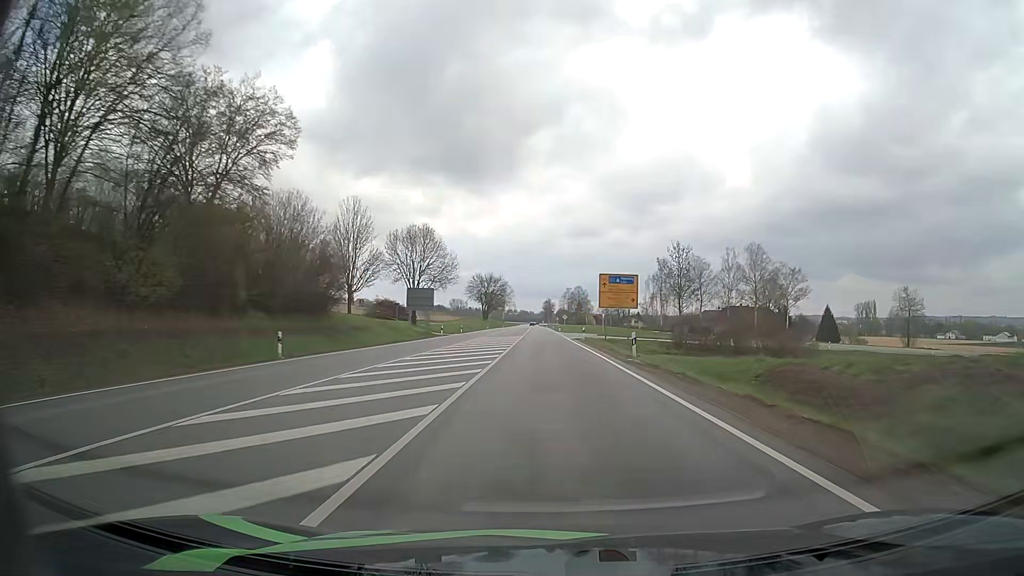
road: primary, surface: asphalt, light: Day
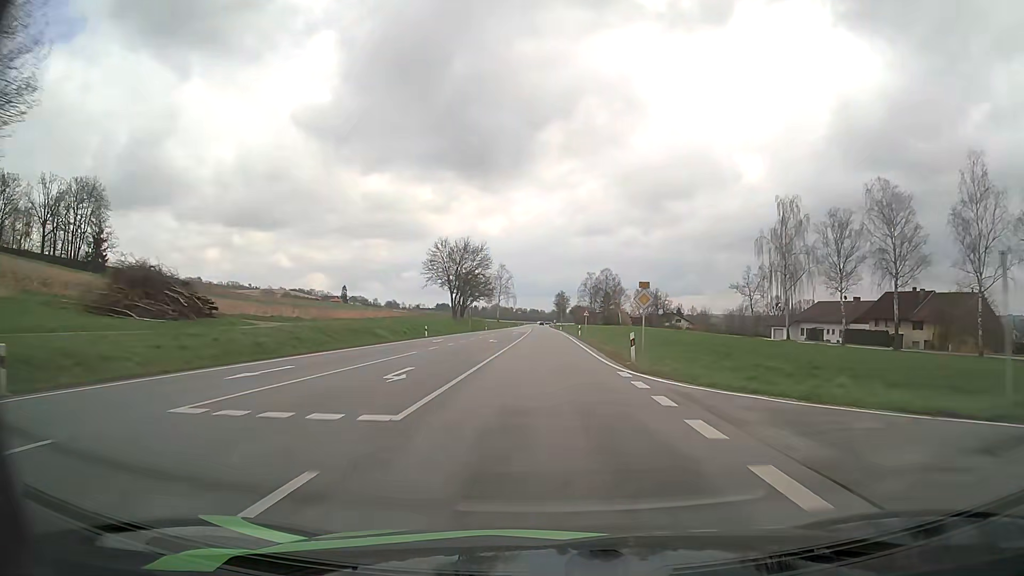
(-0.3, +79.9) m; -1°
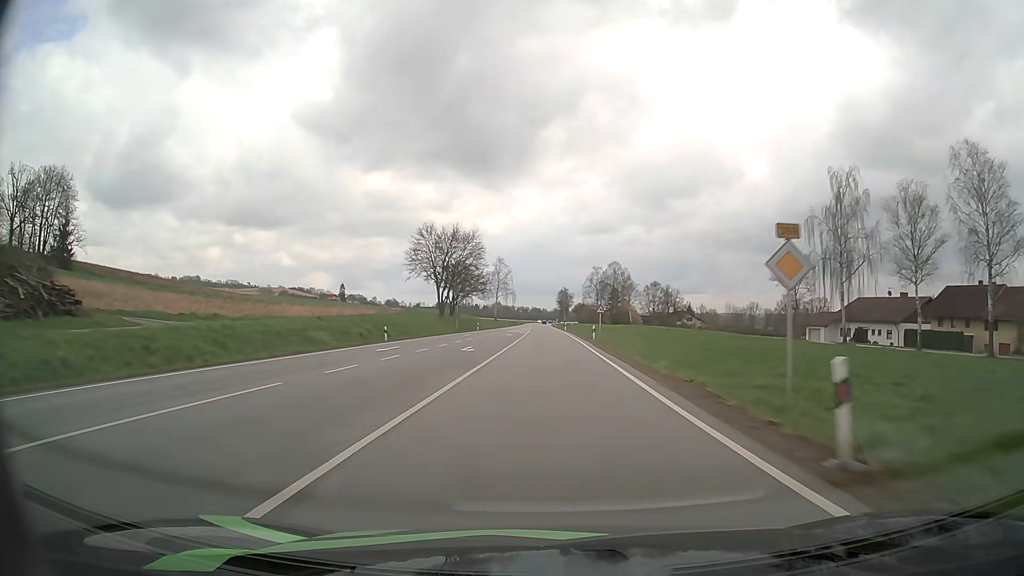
(0.0, +16.0) m; 0°
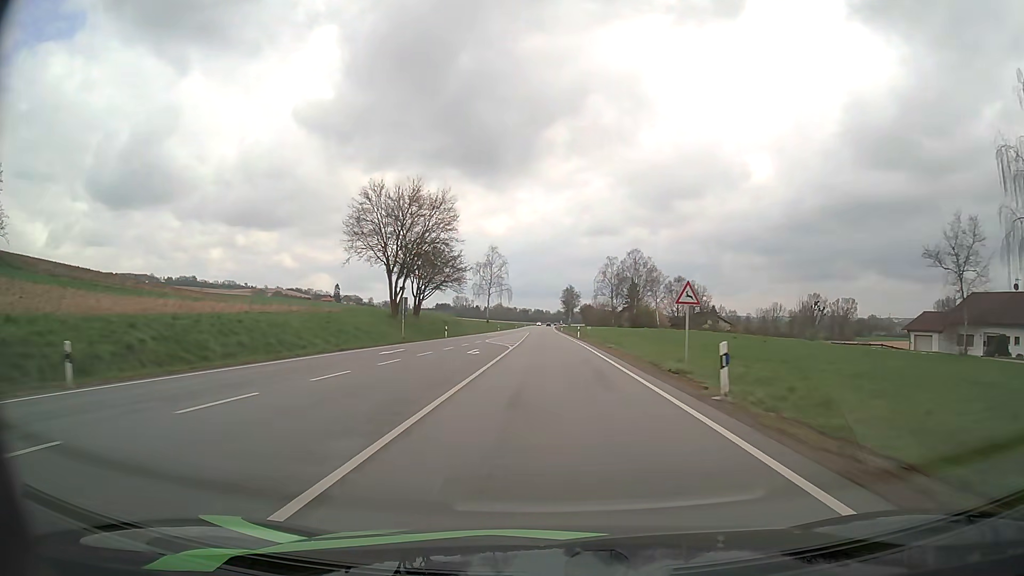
(-0.1, +31.9) m; 0°
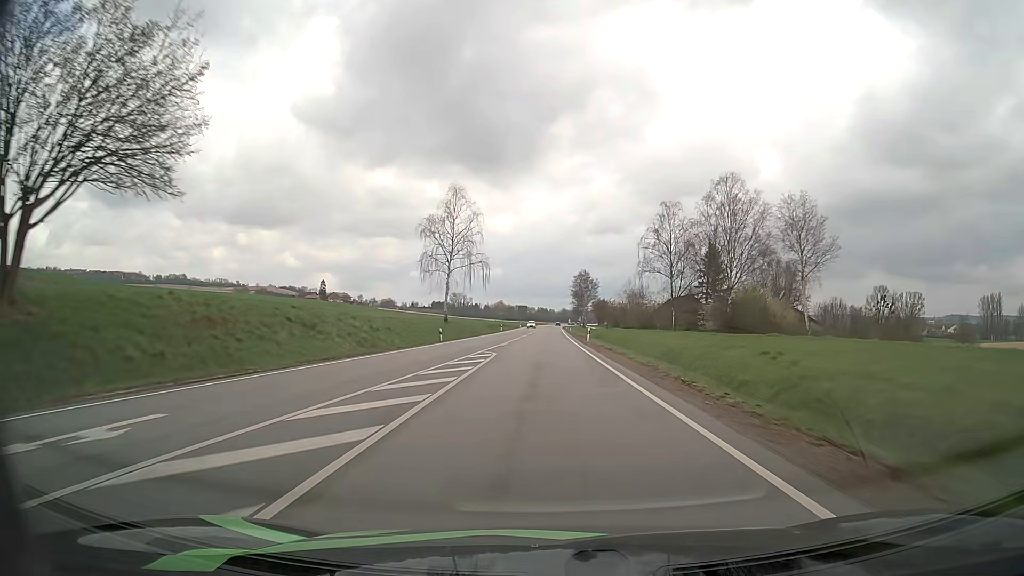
(-0.2, +63.9) m; 0°
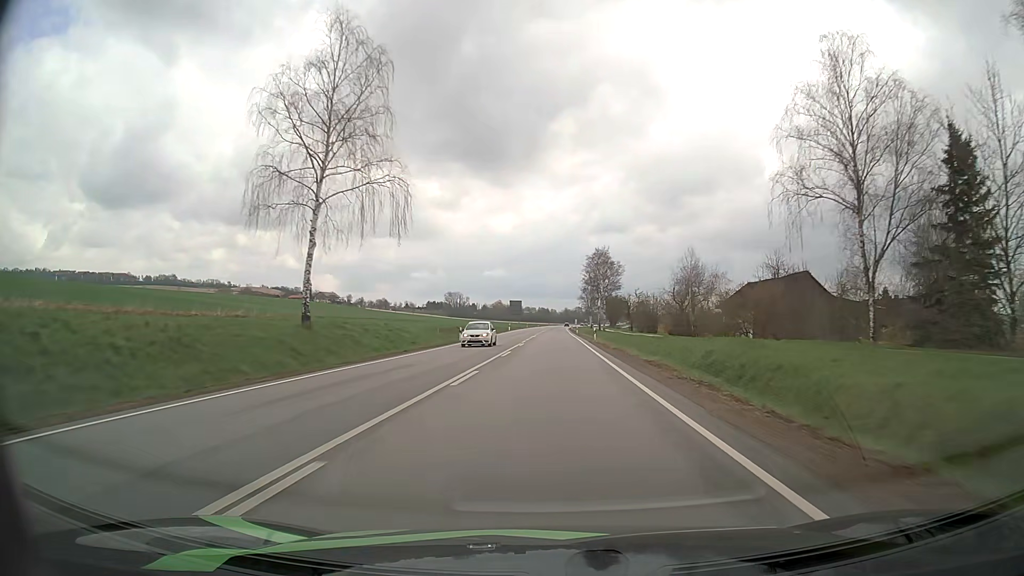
(-0.1, +47.9) m; 0°
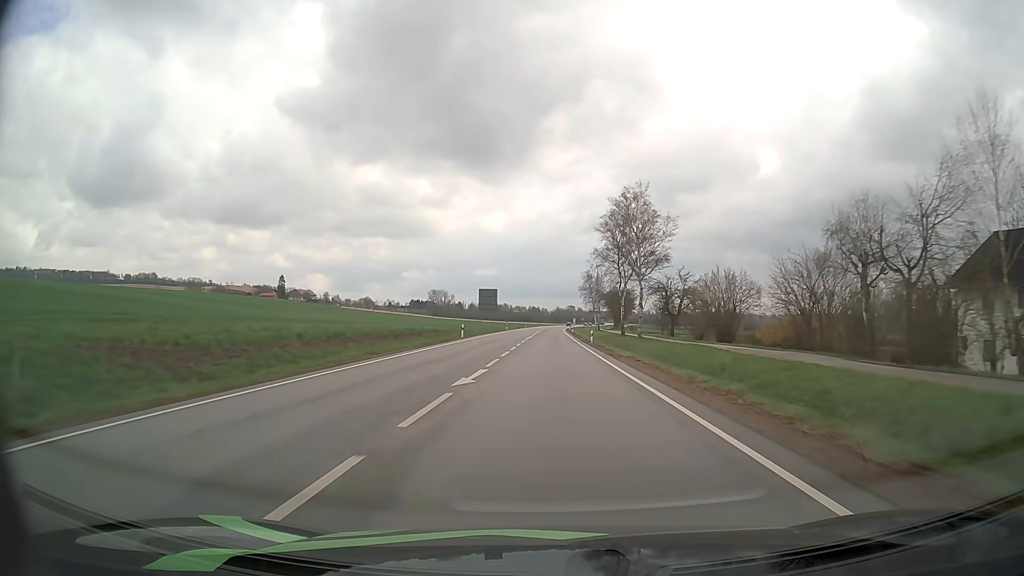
(+0.3, +47.9) m; +1°
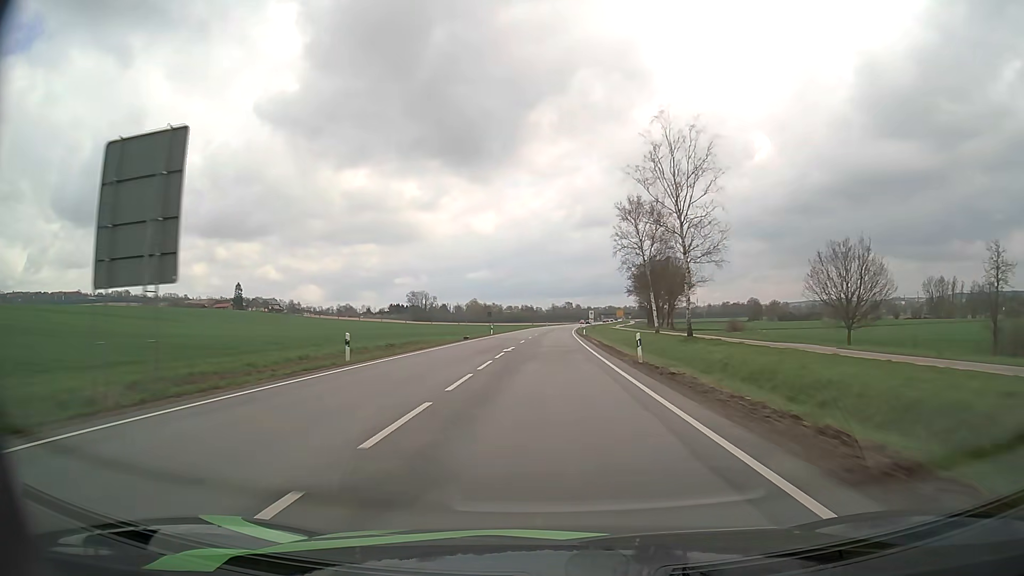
(+0.5, +79.8) m; 0°
(0, +10) (0, +20) (0, +30) (0, +40) (0, +50) (+1, +60) (+1, +70) (+1, +80) (+1, +90) (+2, +100) m
